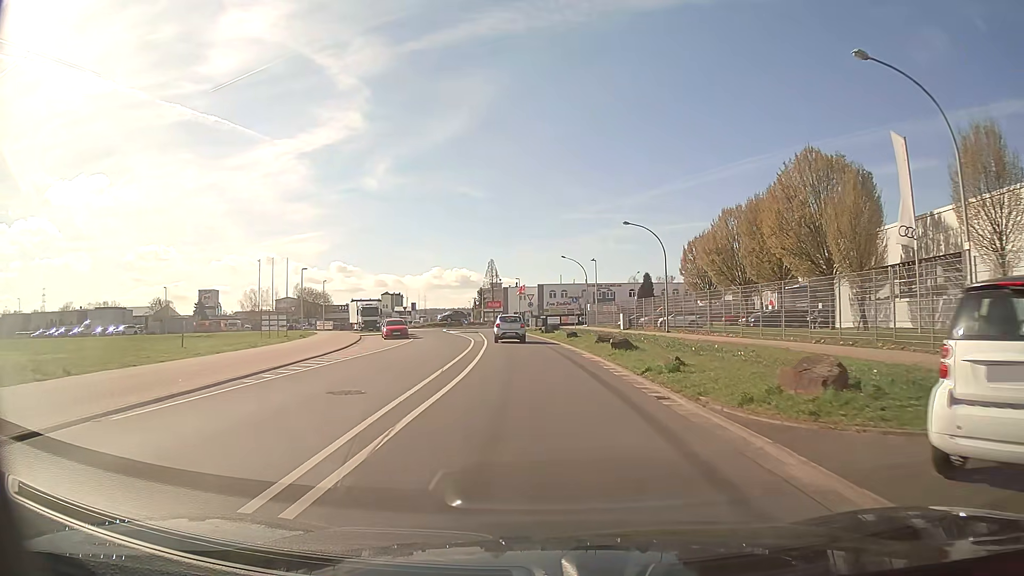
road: tertiary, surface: asphalt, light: Day
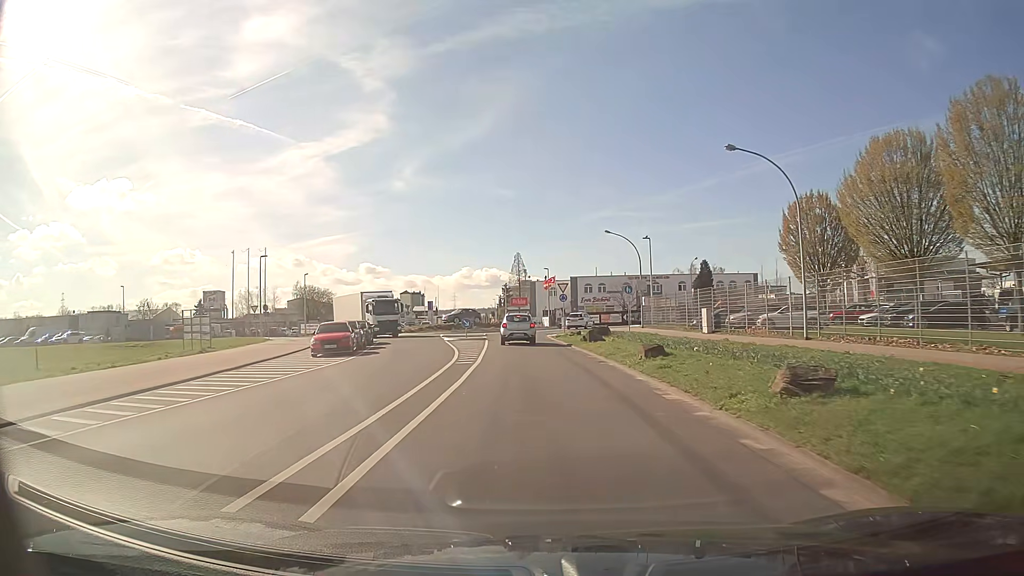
(-0.4, +20.6) m; -2°
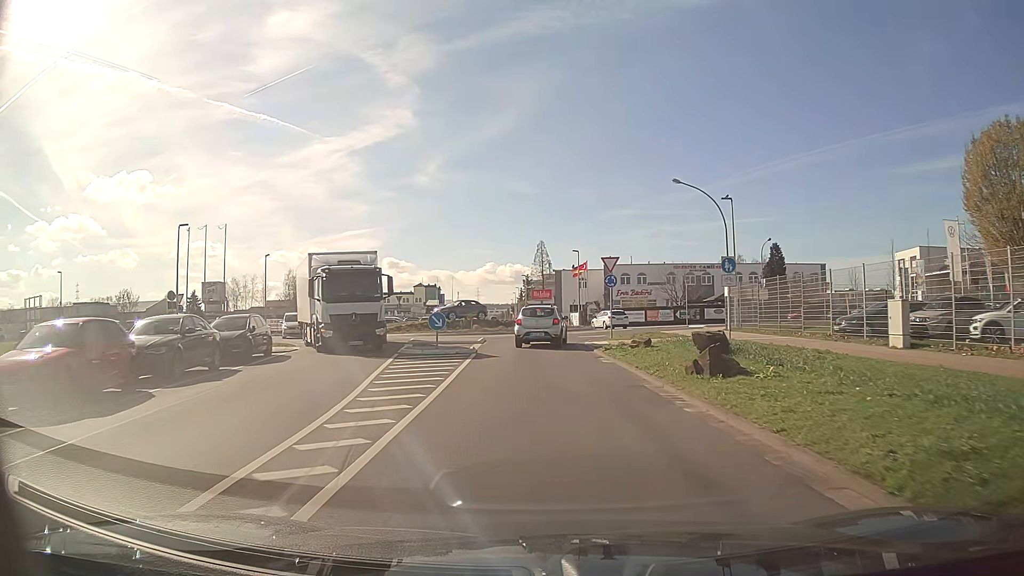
(-0.4, +19.0) m; -2°
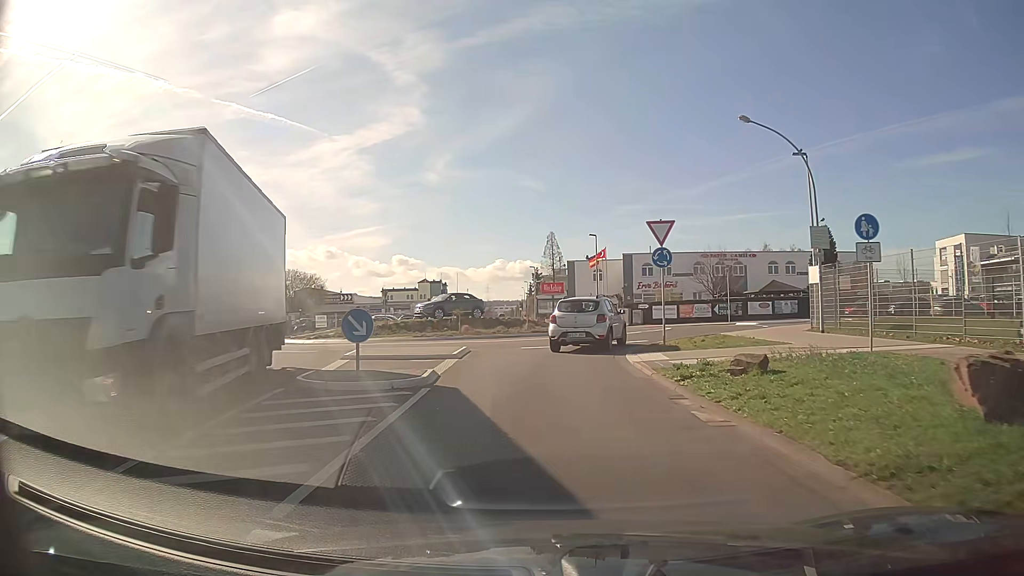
(-0.1, +10.5) m; -1°
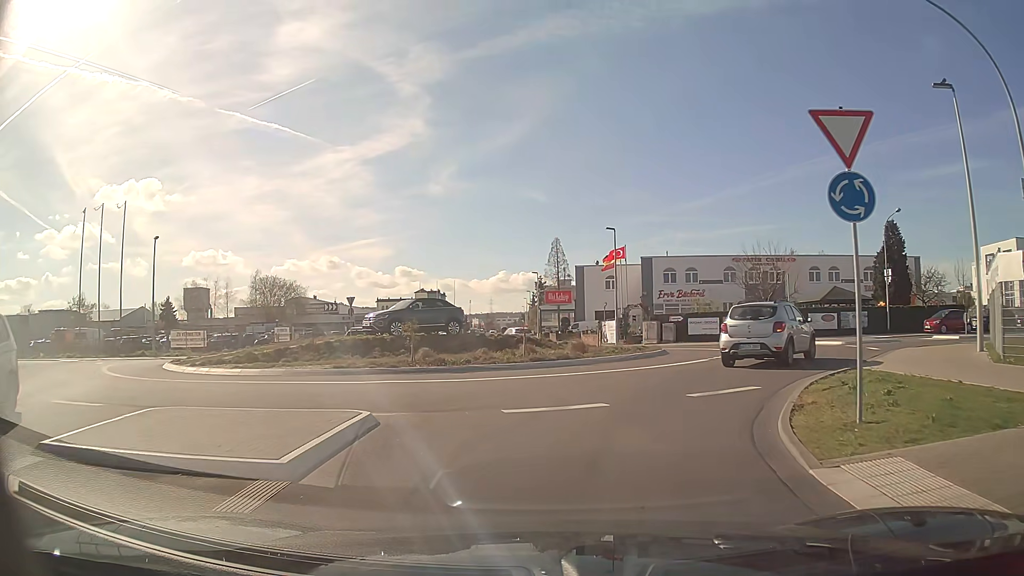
(-0.2, +11.7) m; -2°
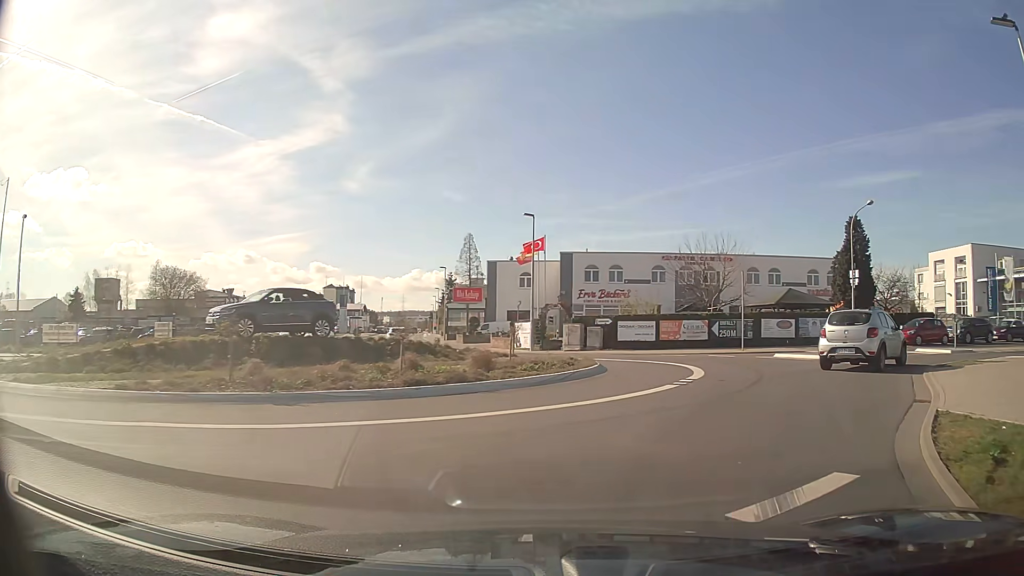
(+0.4, +6.6) m; +8°
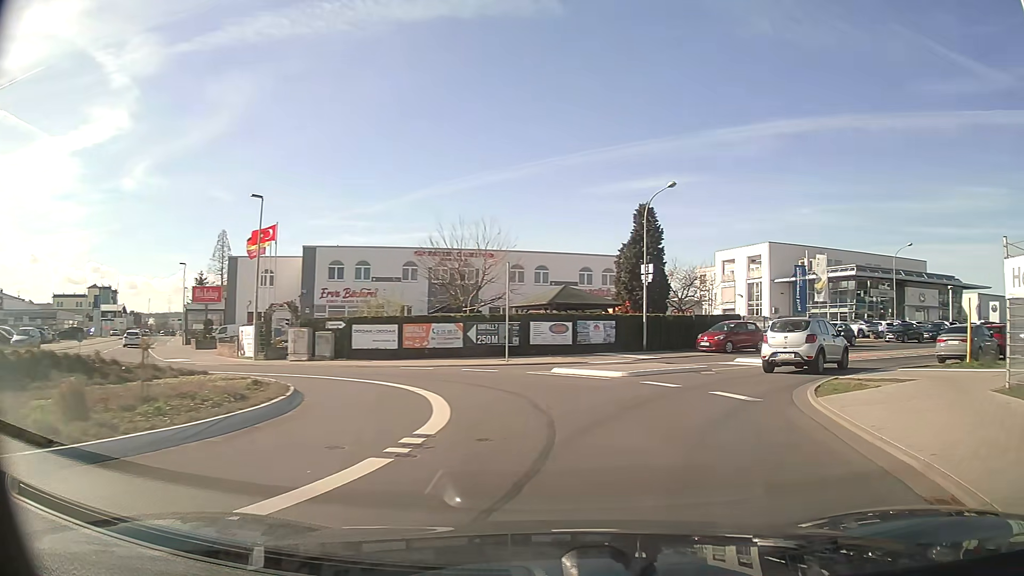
(+1.2, +6.6) m; +21°
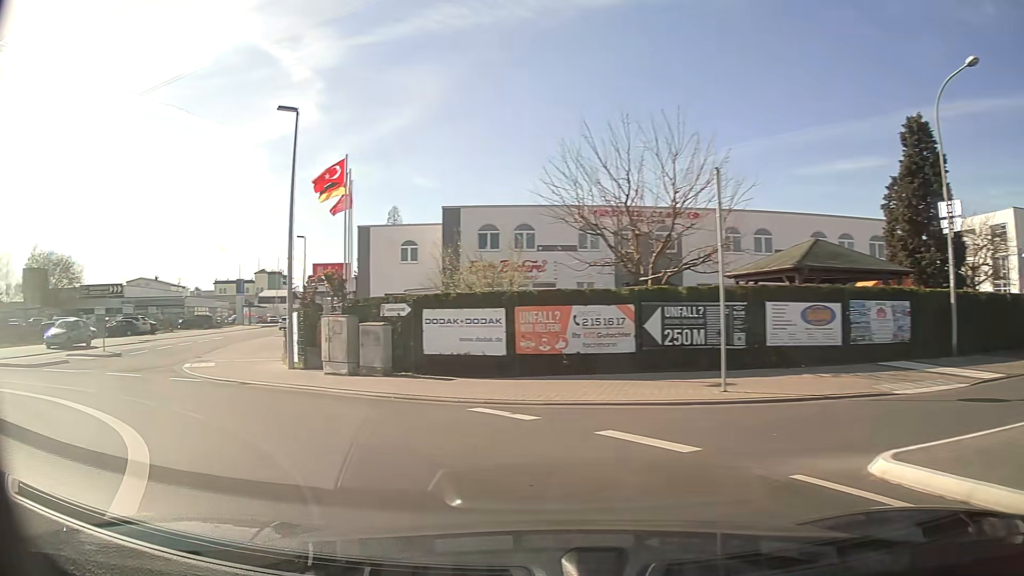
(-0.2, +14.5) m; -18°
(-3, +9) (-10, +16) (-16, +24) (-20, +34) (-22, +44) (-24, +53) (-26, +63) (-28, +73) (-31, +83) (-33, +92) m
